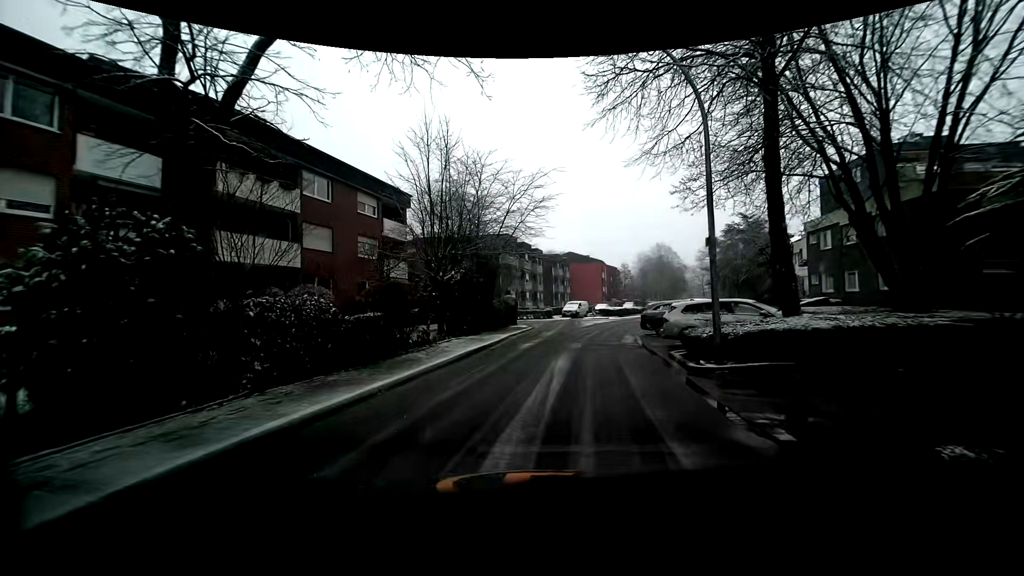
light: Day
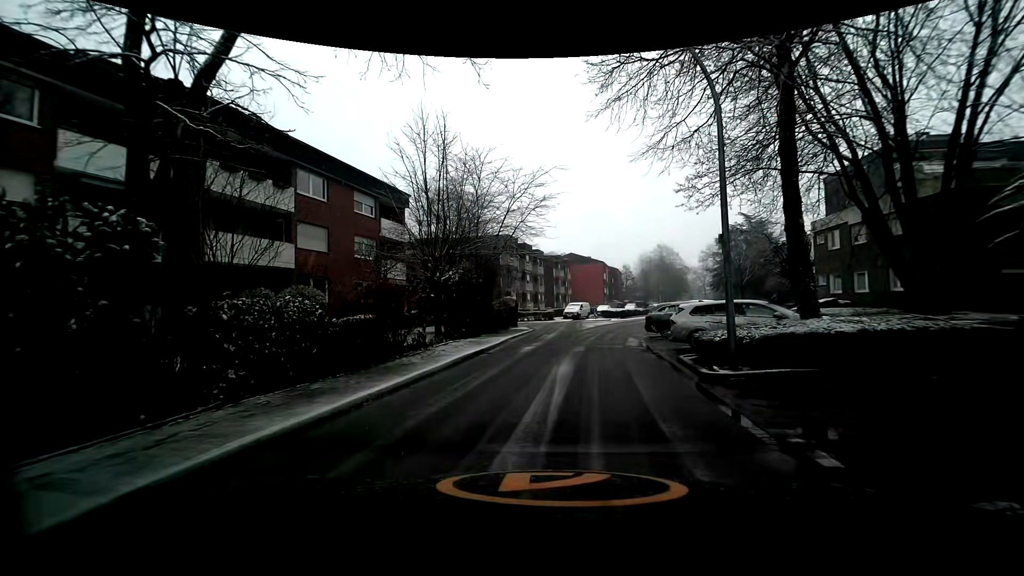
(0.0, +0.7) m; 0°
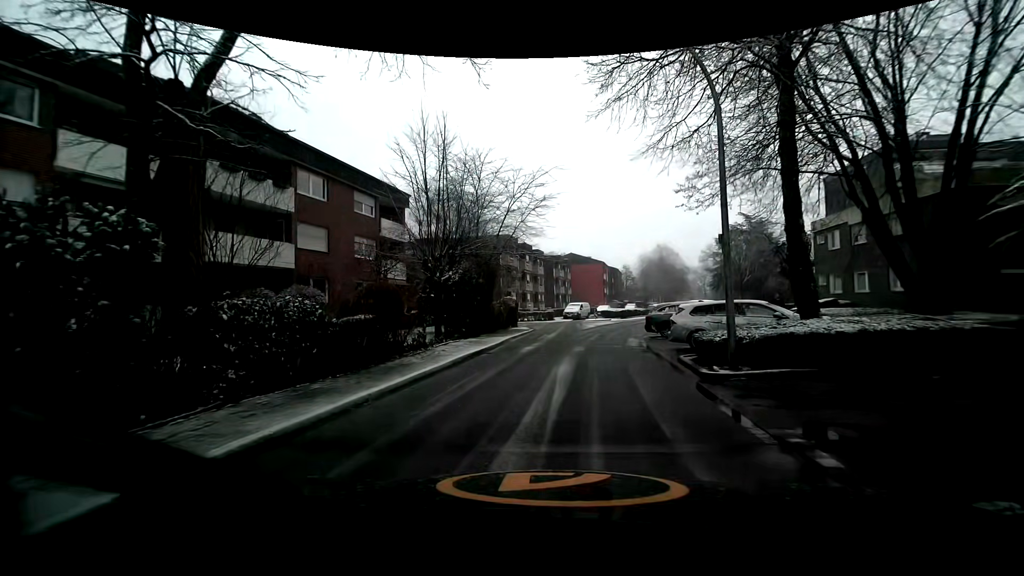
(0.0, 0.0) m; 0°
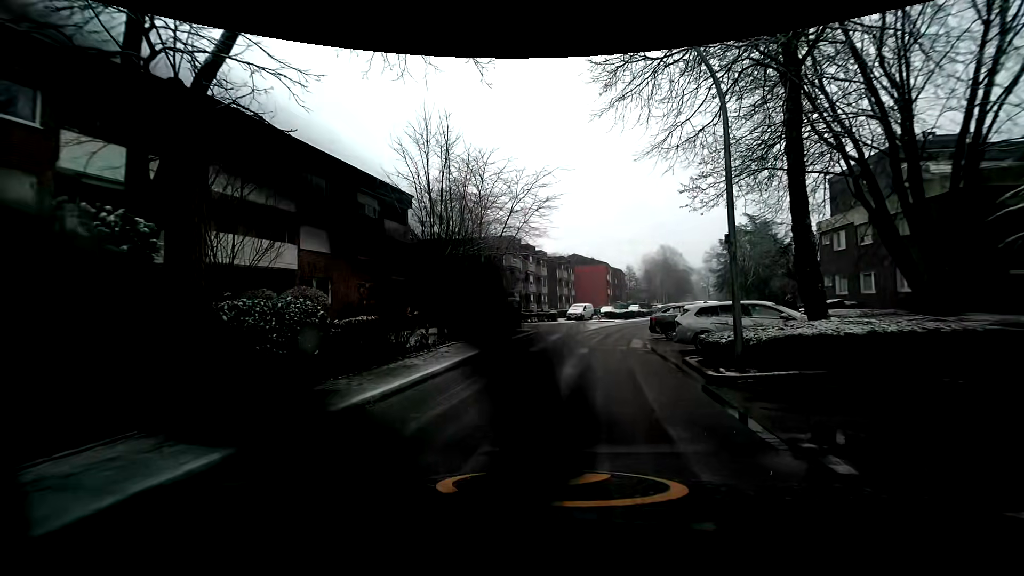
(0.0, +0.1) m; 0°
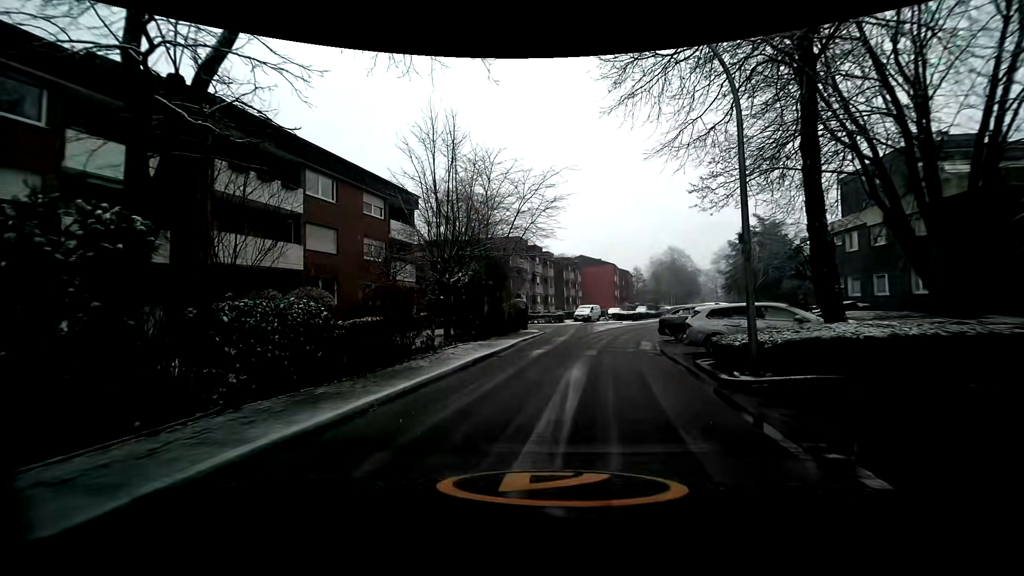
(0.0, +0.3) m; 0°
